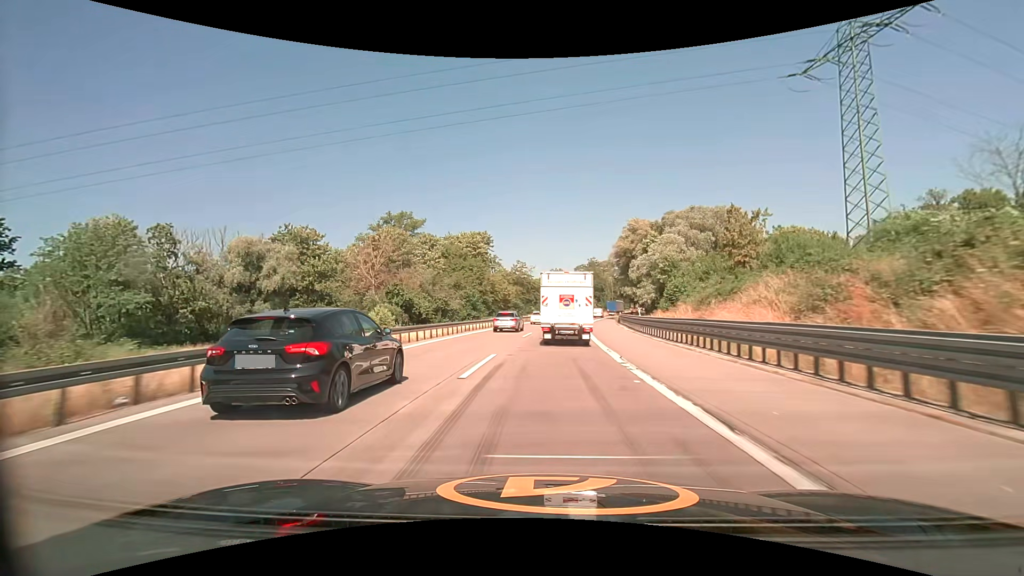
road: motorway_link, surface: concrete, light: Day
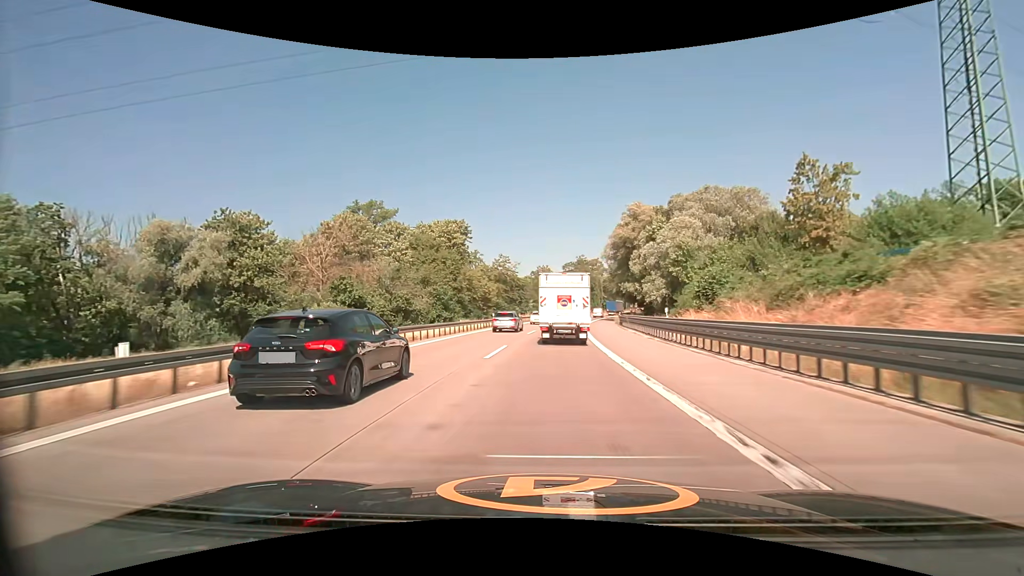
(+0.2, +13.5) m; +2°
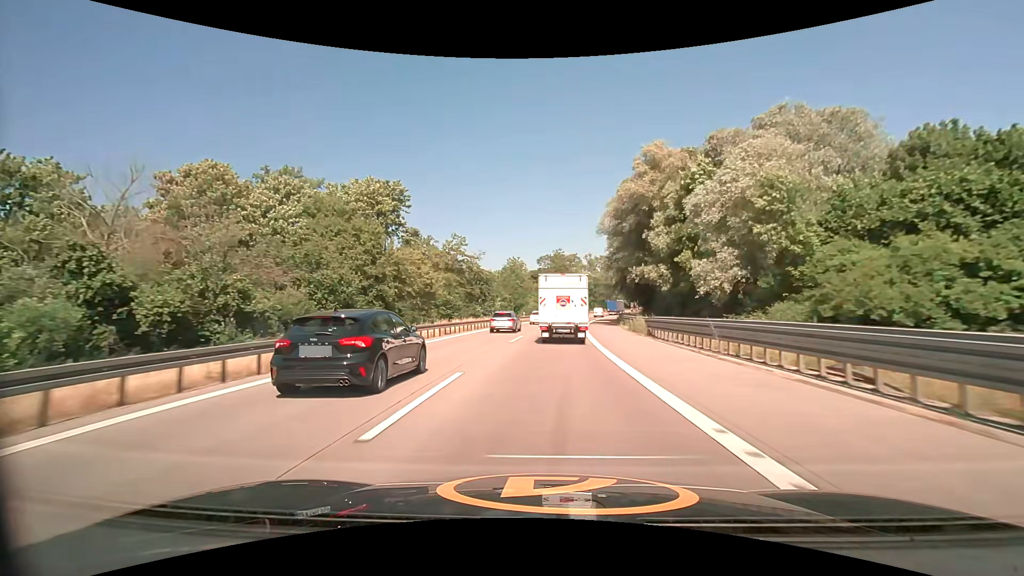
(+0.8, +27.4) m; +3°
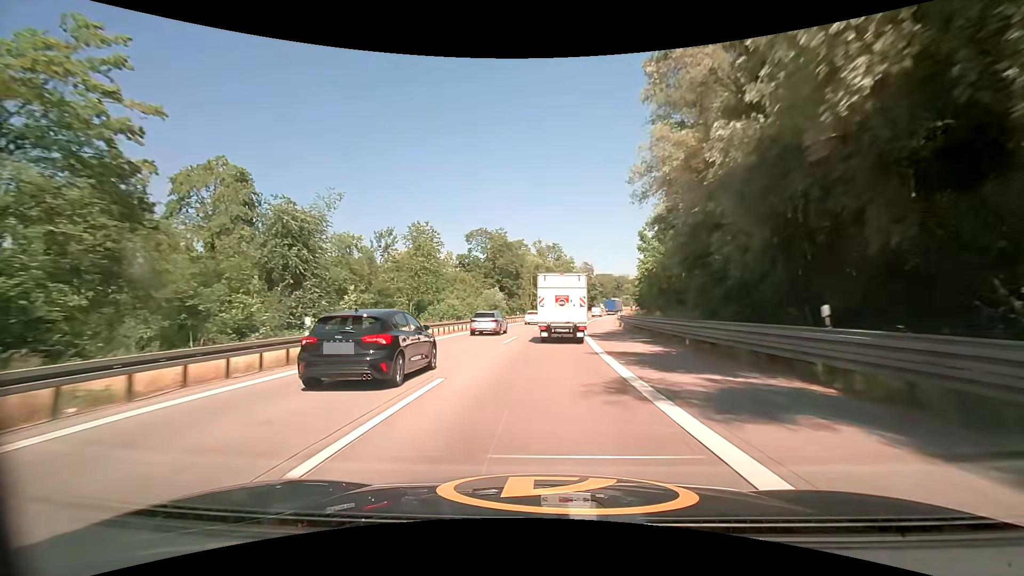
(+2.9, +54.7) m; +6°
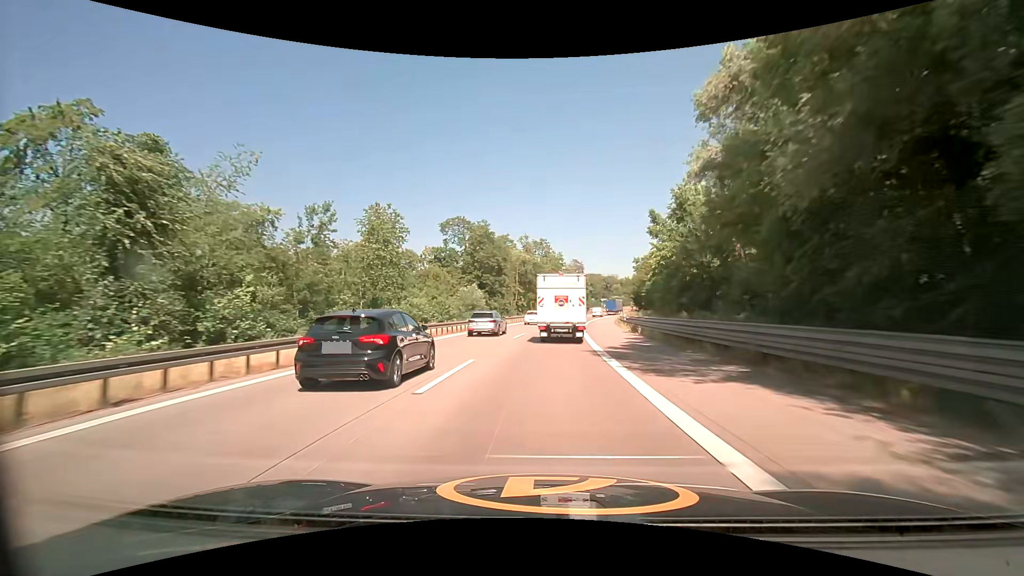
(+0.2, +13.7) m; +2°
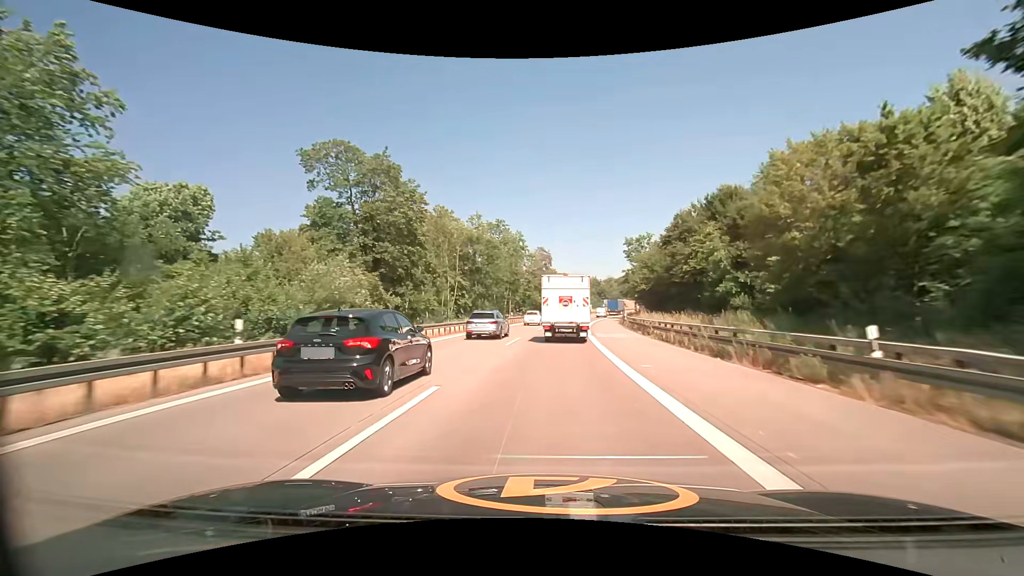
(+1.5, +41.1) m; +4°
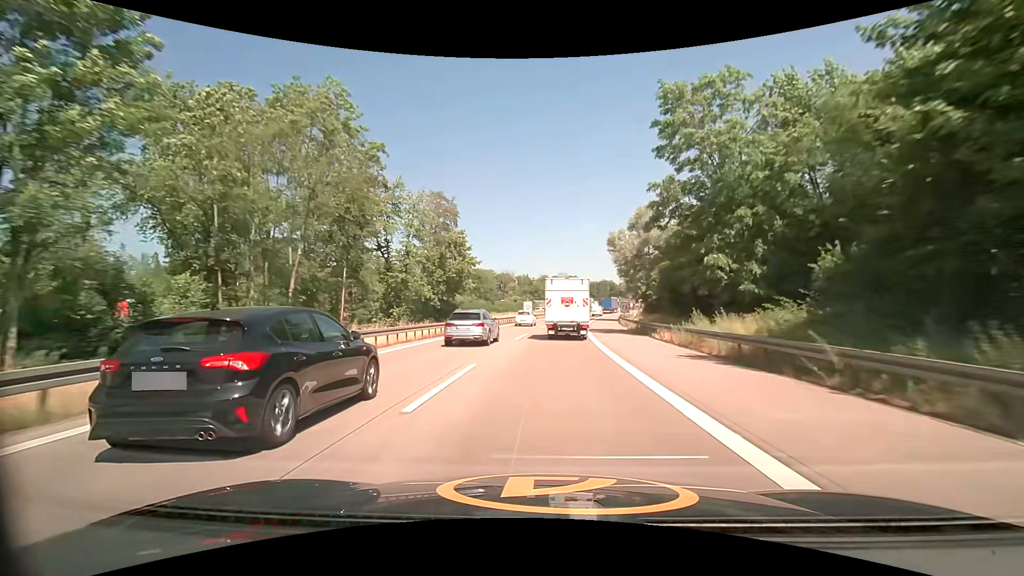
(+4.7, +67.6) m; +8°
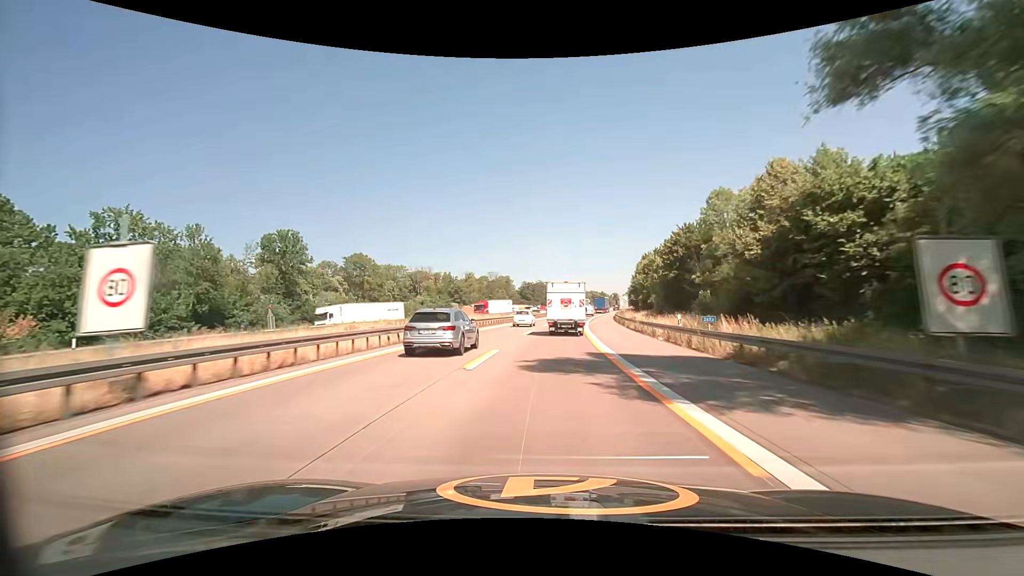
(+4.1, +66.5) m; +7°
(0, +10) (+1, +20) (+1, +30) (+2, +40) (+3, +50) (+4, +60) (+6, +70) (+7, +80) (+9, +90) (+10, +99) m
